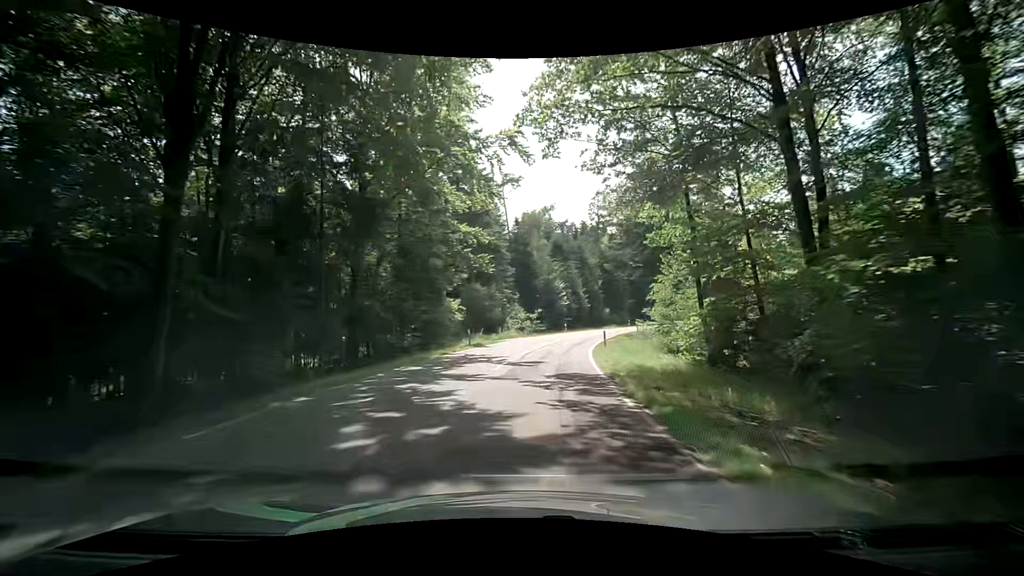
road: tertiary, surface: asphalt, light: Day
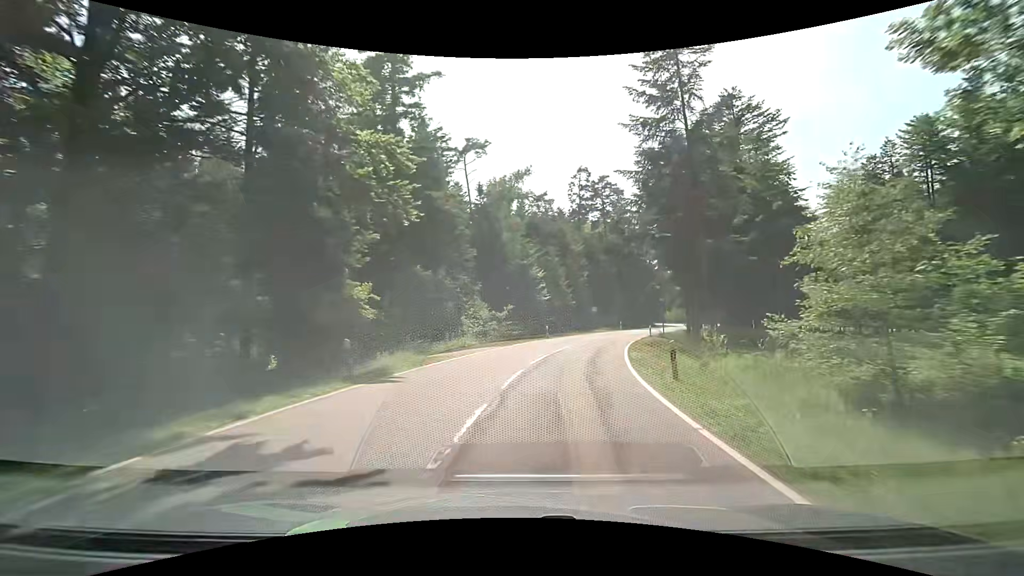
(-0.2, +16.7) m; +2°
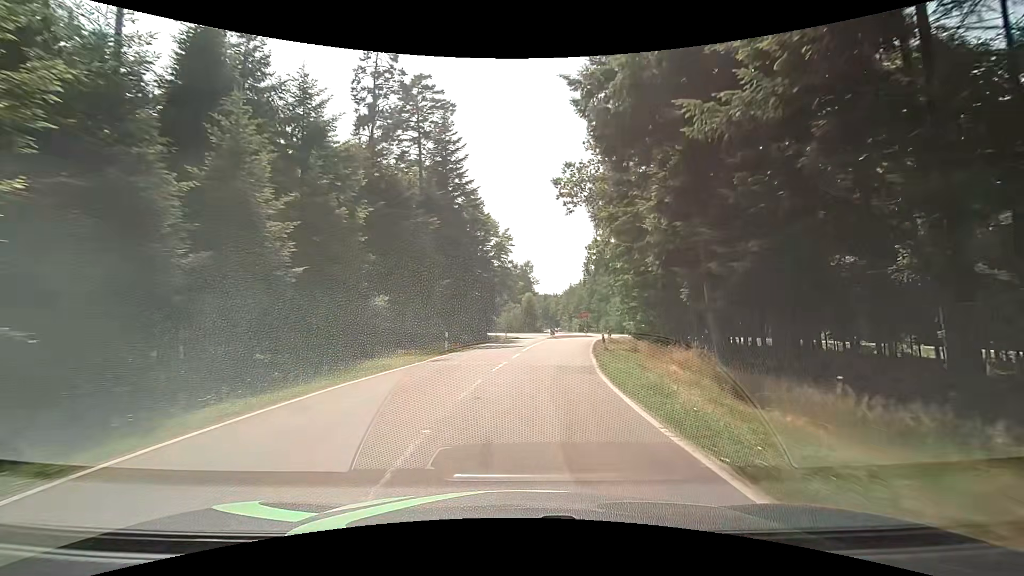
(+6.4, +37.4) m; +21°
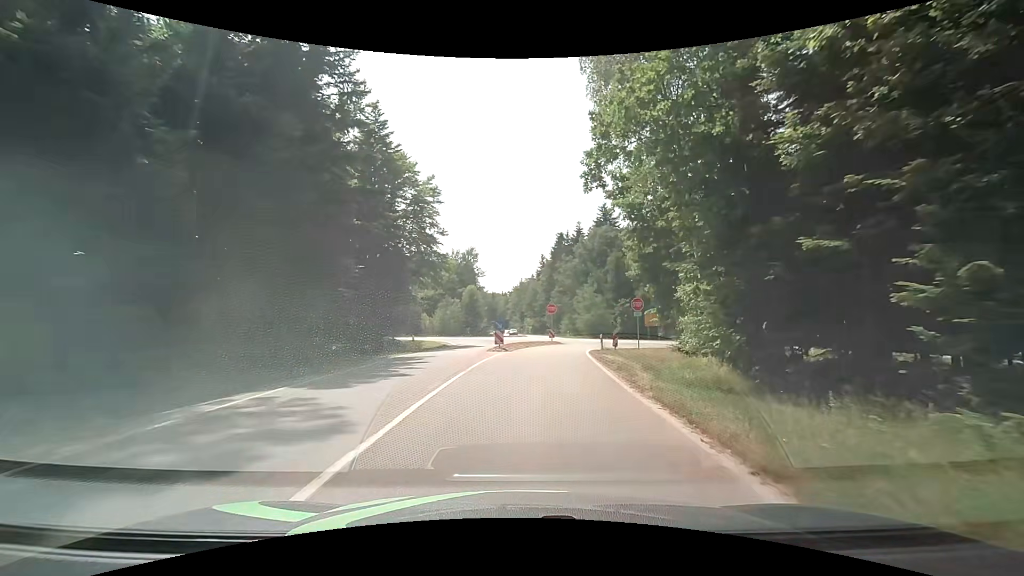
(+1.6, +25.9) m; +8°
